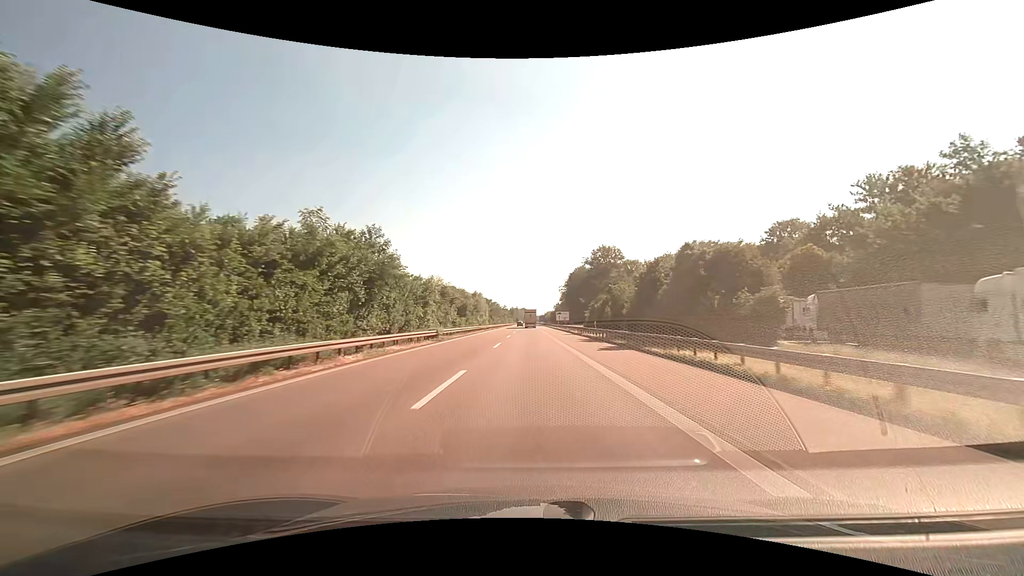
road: motorway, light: Day
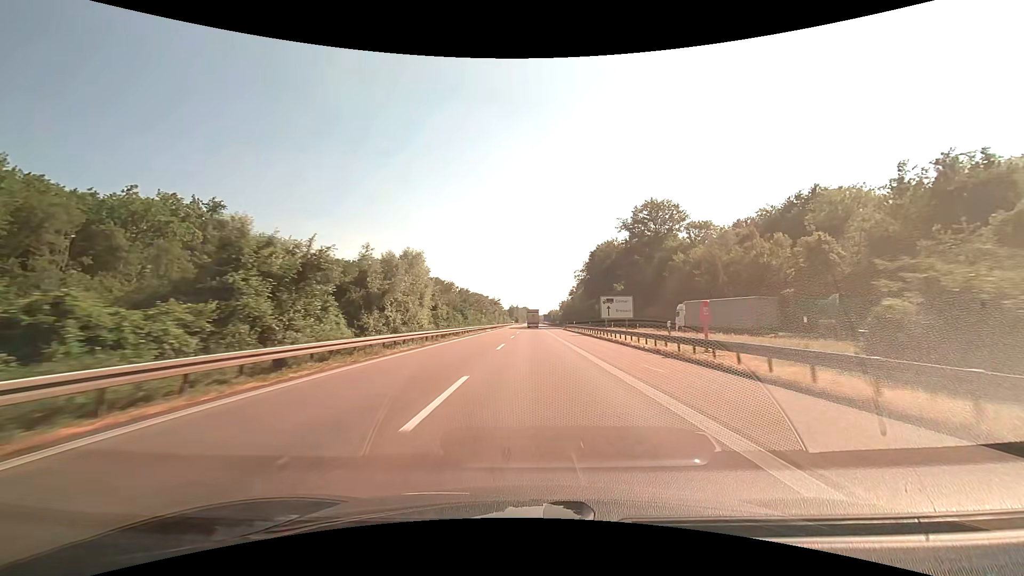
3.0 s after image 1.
(-0.3, +73.3) m; 0°
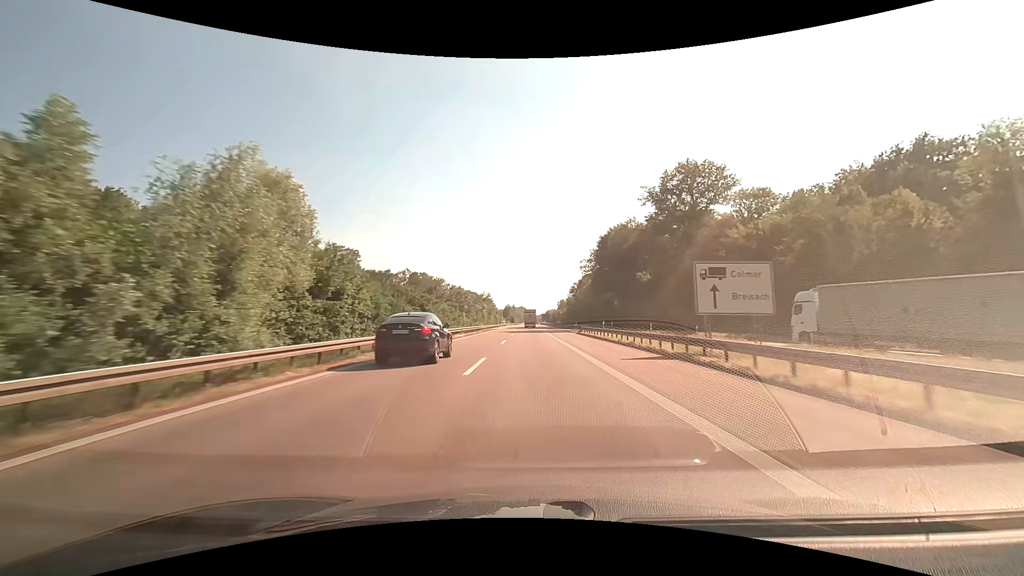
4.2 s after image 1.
(+0.1, +29.3) m; 0°
